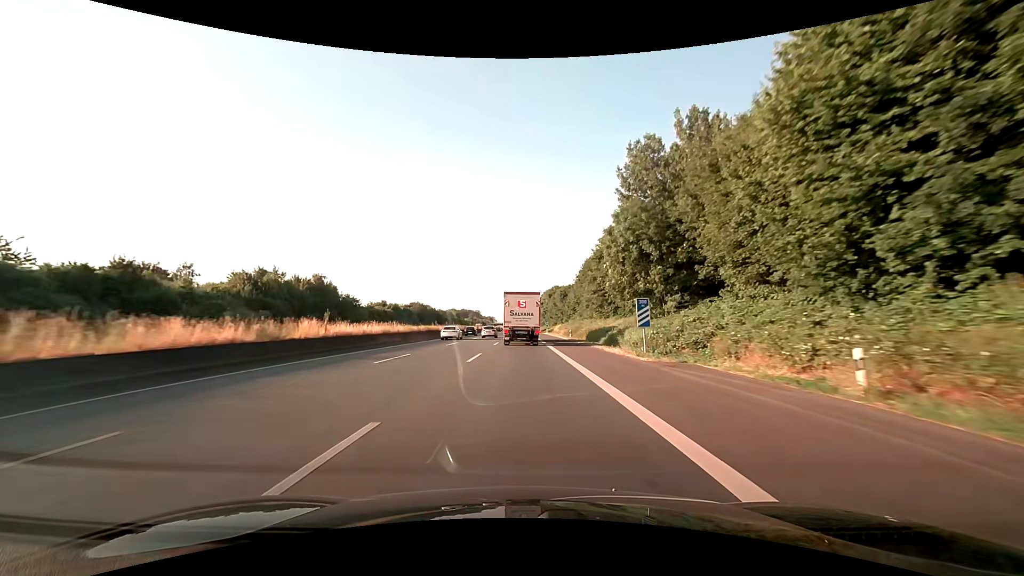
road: motorway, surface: asphalt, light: Day
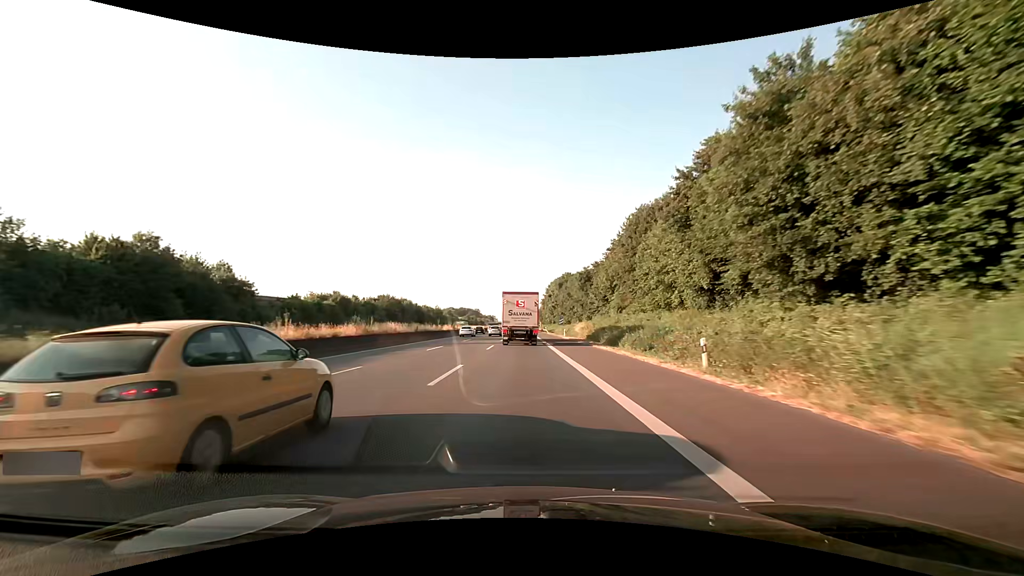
(0.0, +43.6) m; 0°
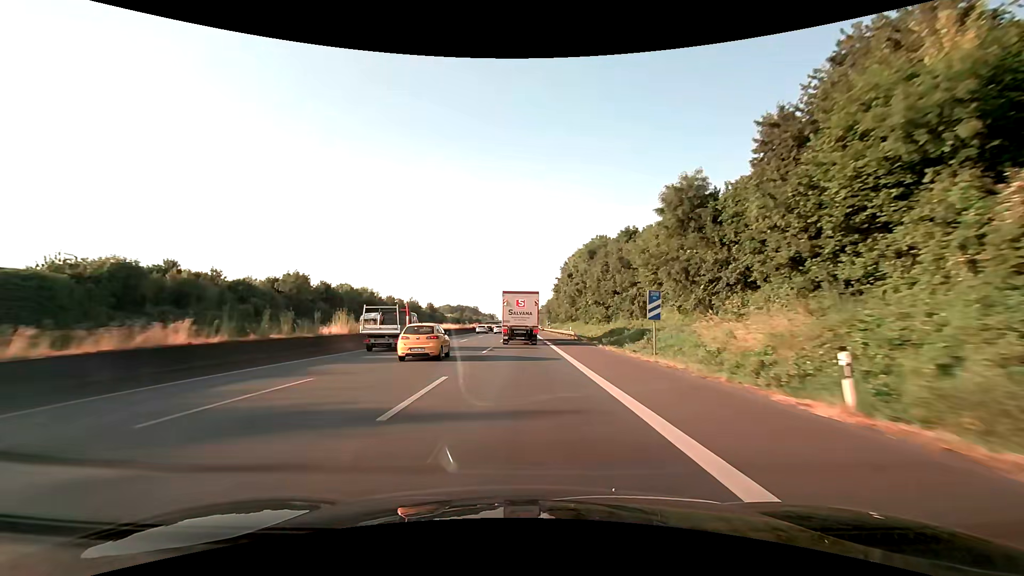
(-0.1, +58.3) m; 0°
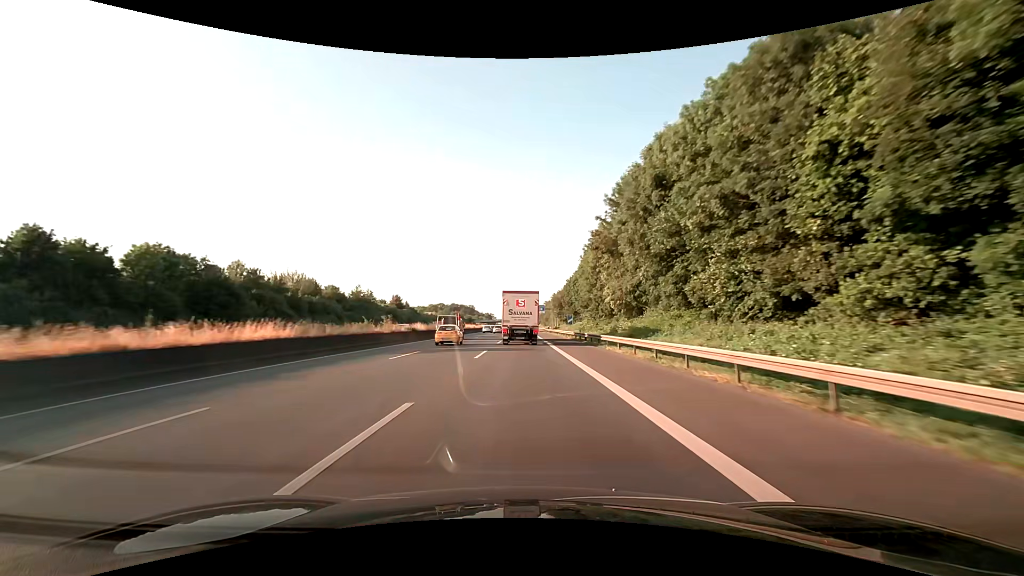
(0.0, +58.5) m; 0°
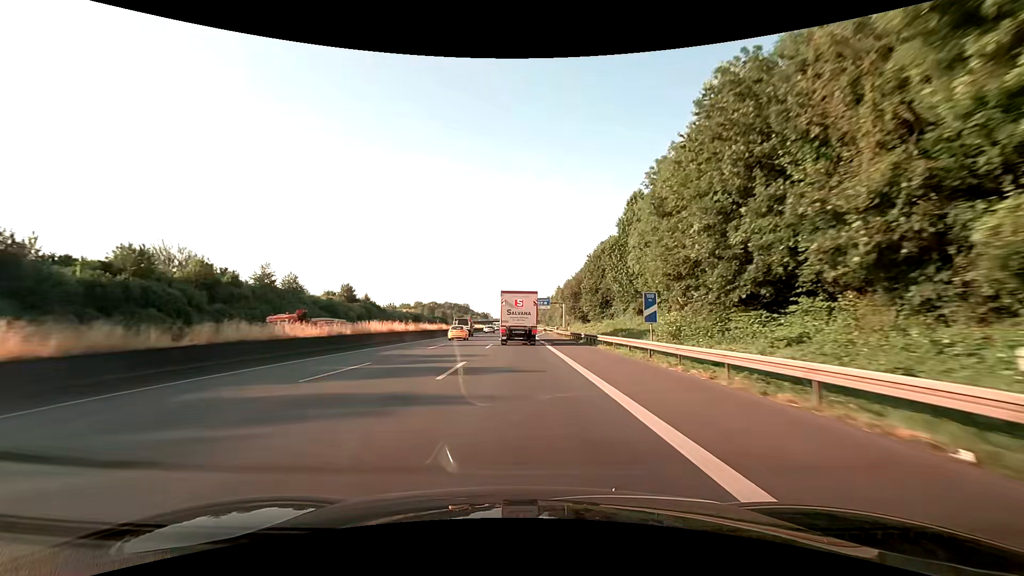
(0.0, +43.9) m; 0°
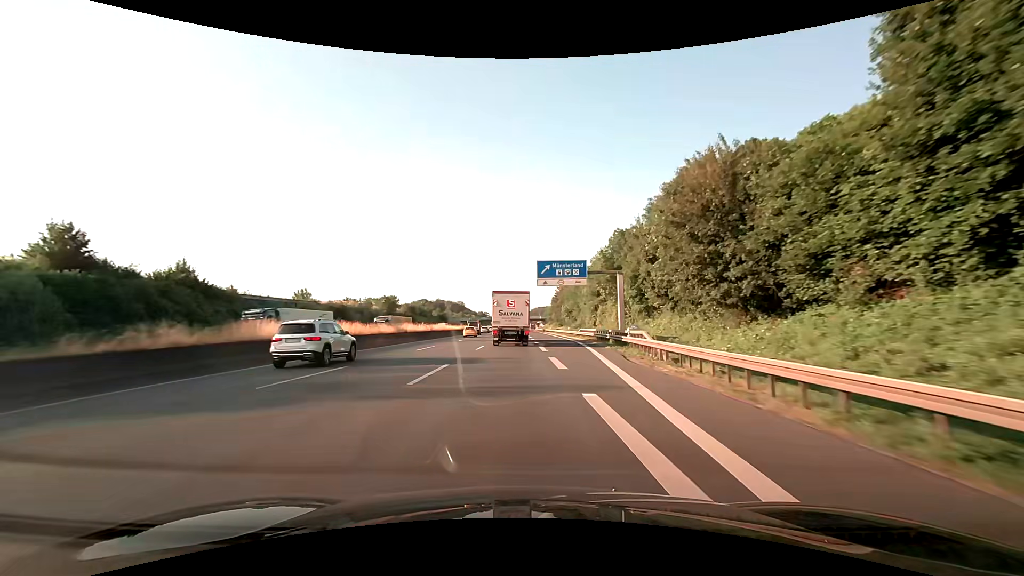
(+0.1, +73.3) m; 0°
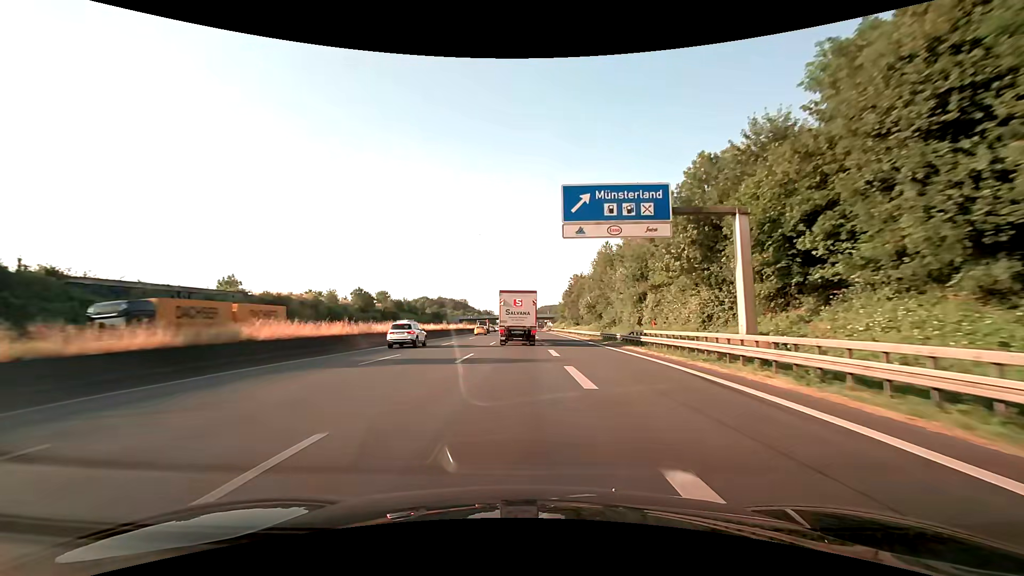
(-0.2, +29.3) m; -1°
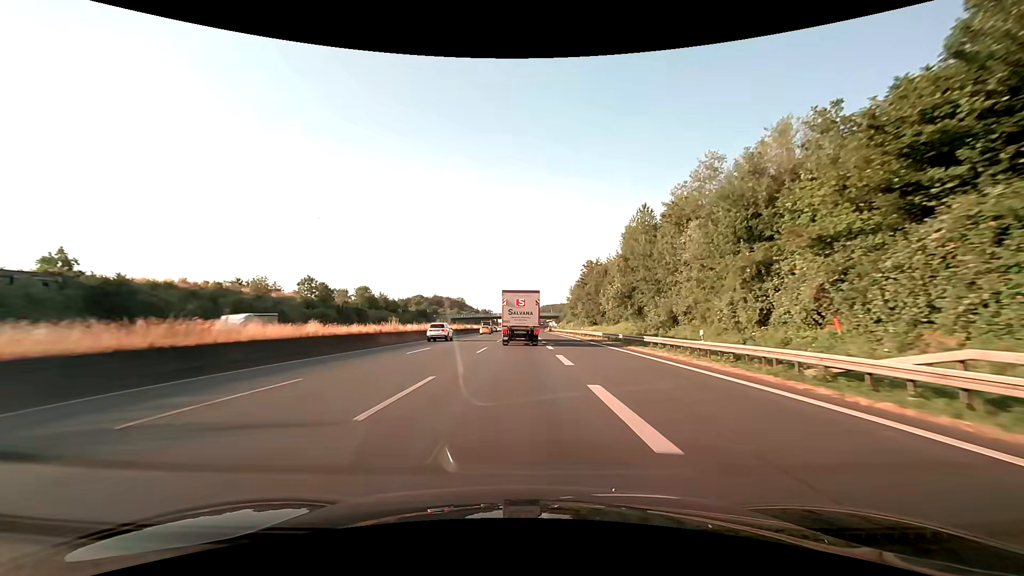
(0.0, +29.3) m; 0°
(0, +10) (0, +20) (0, +30) (0, +40) (0, +50) (0, +60) (0, +70) (0, +80) (0, +90) (0, +100) m
